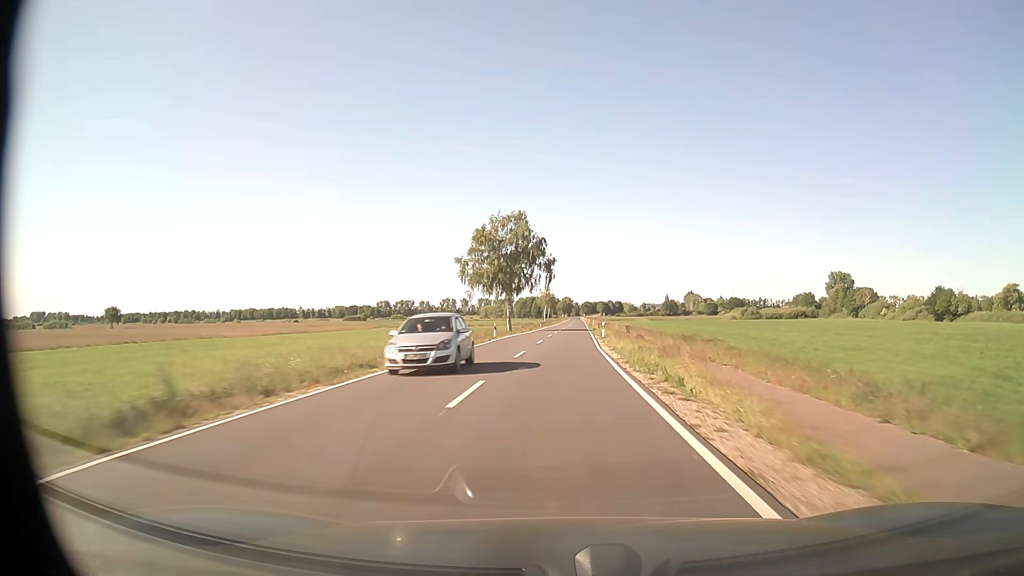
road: secondary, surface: asphalt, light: Day
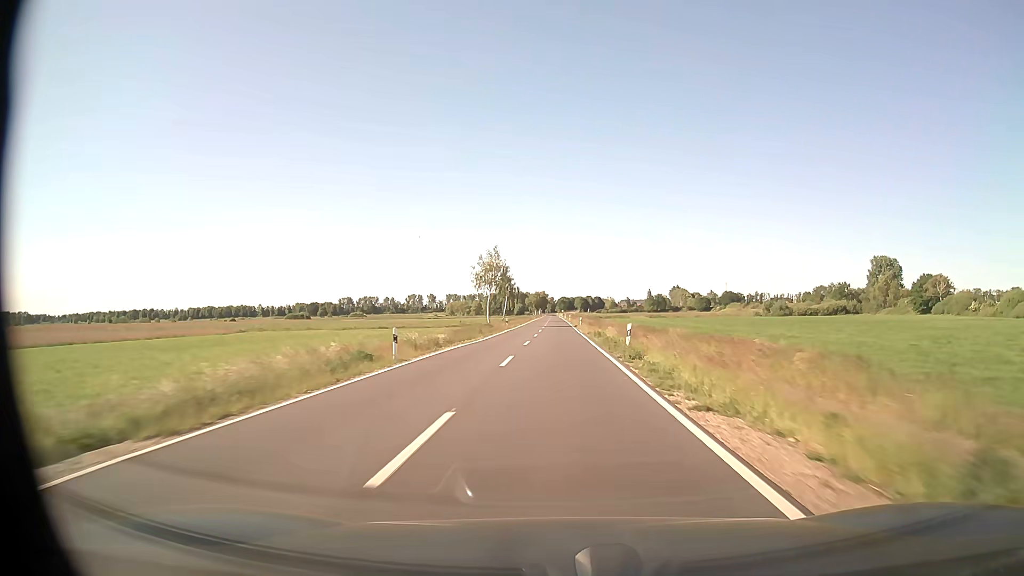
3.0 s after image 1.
(+2.1, +76.9) m; +2°
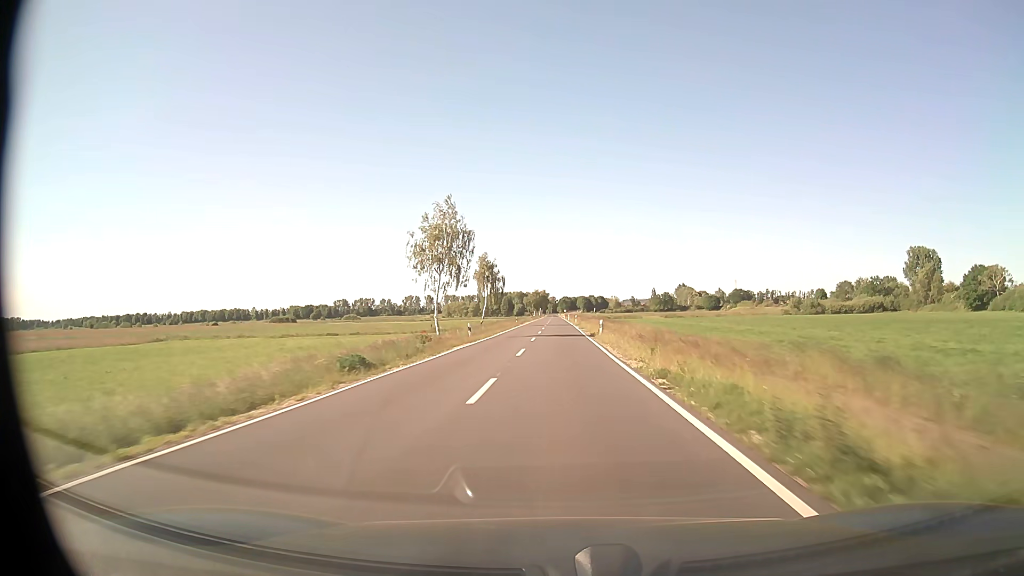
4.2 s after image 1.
(+0.1, +31.2) m; 0°
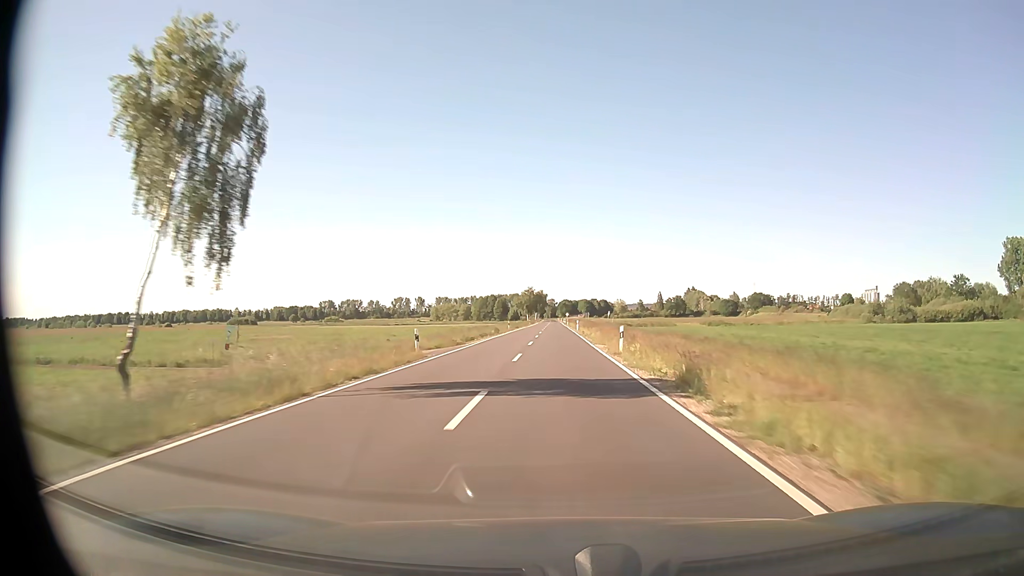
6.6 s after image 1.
(0.0, +62.7) m; 0°
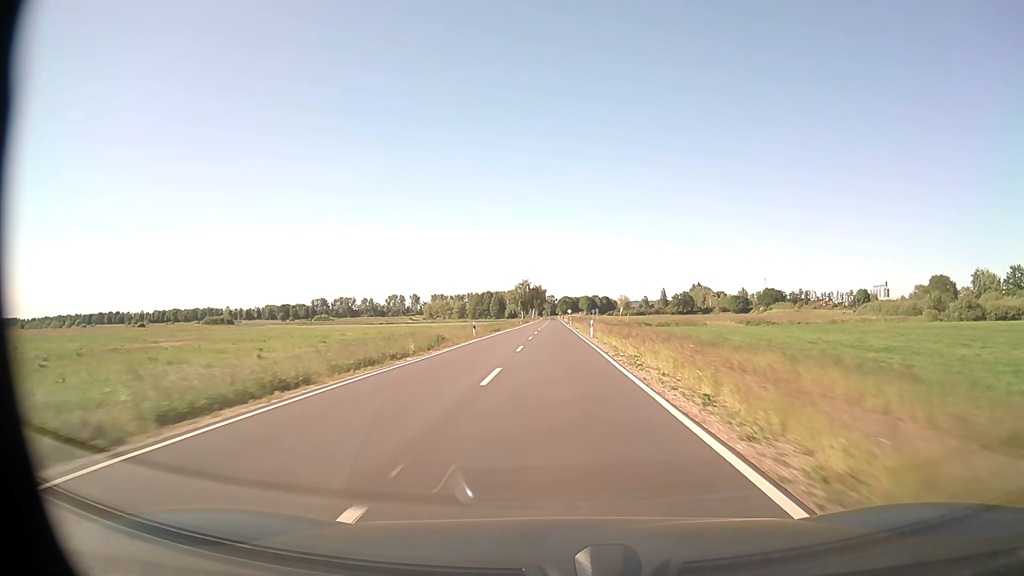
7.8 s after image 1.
(0.0, +31.4) m; 0°
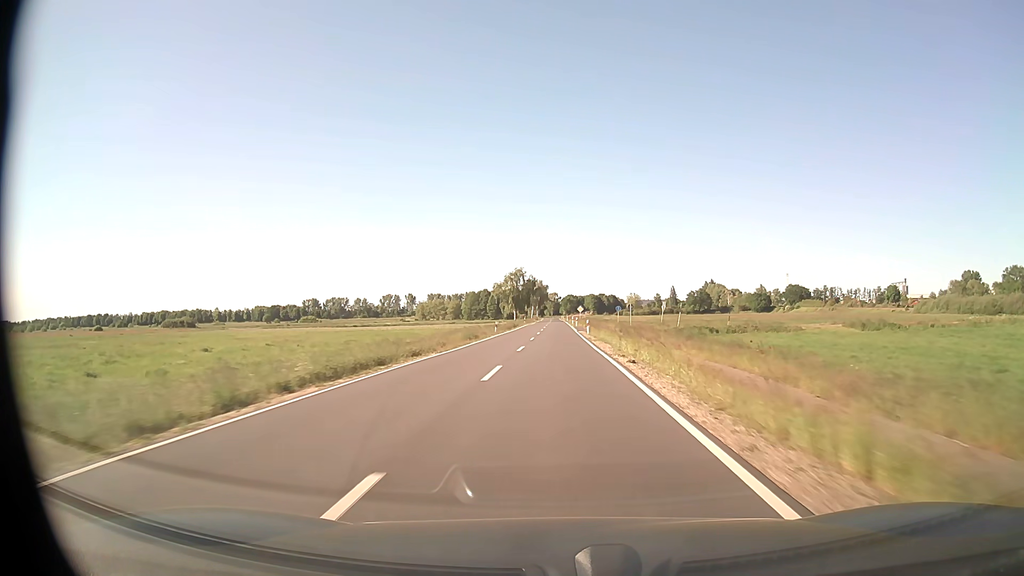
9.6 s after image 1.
(-0.1, +47.3) m; 0°
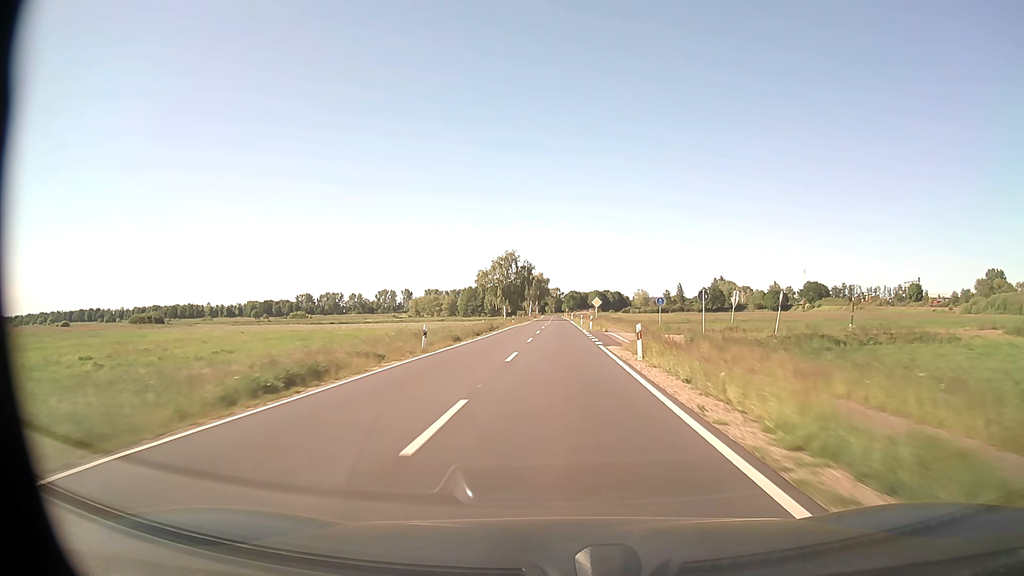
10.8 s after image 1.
(-0.1, +31.6) m; 0°
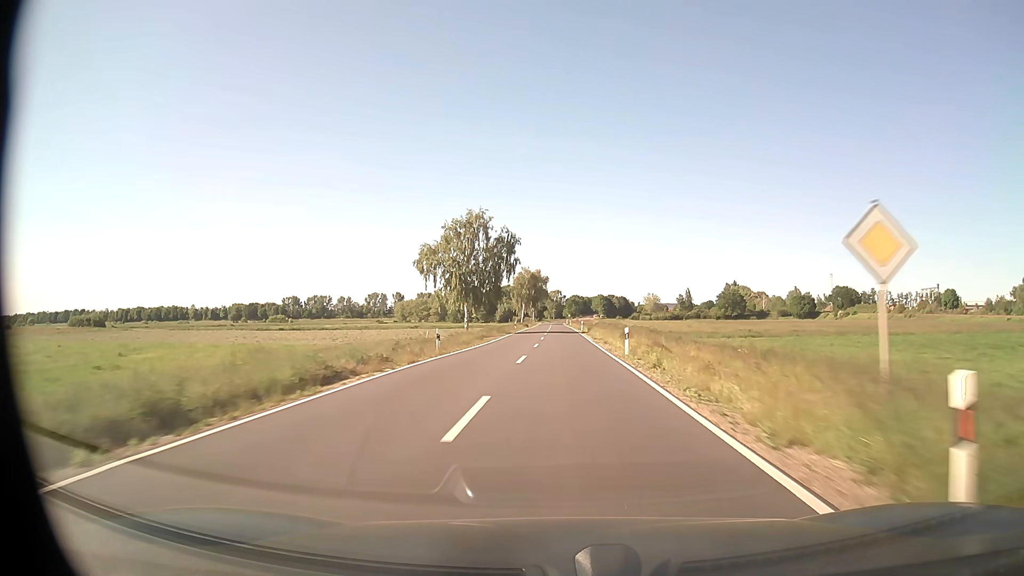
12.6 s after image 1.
(-0.1, +47.4) m; 0°
(0, +10) (0, +20) (0, +30) (0, +40) (0, +50) (0, +60) (0, +70) (0, +80) (0, +90) (0, +100) m
